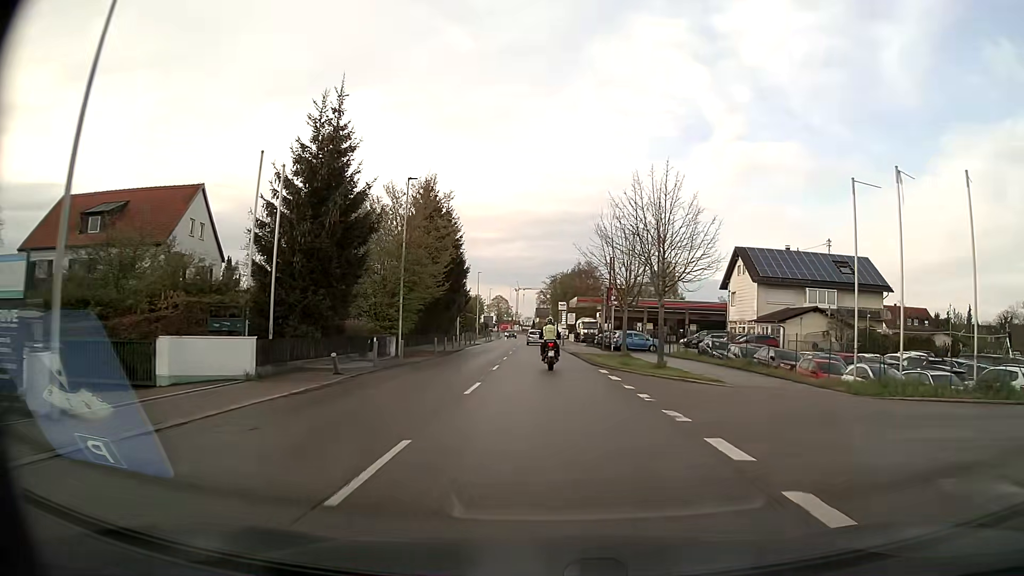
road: secondary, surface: asphalt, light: Day
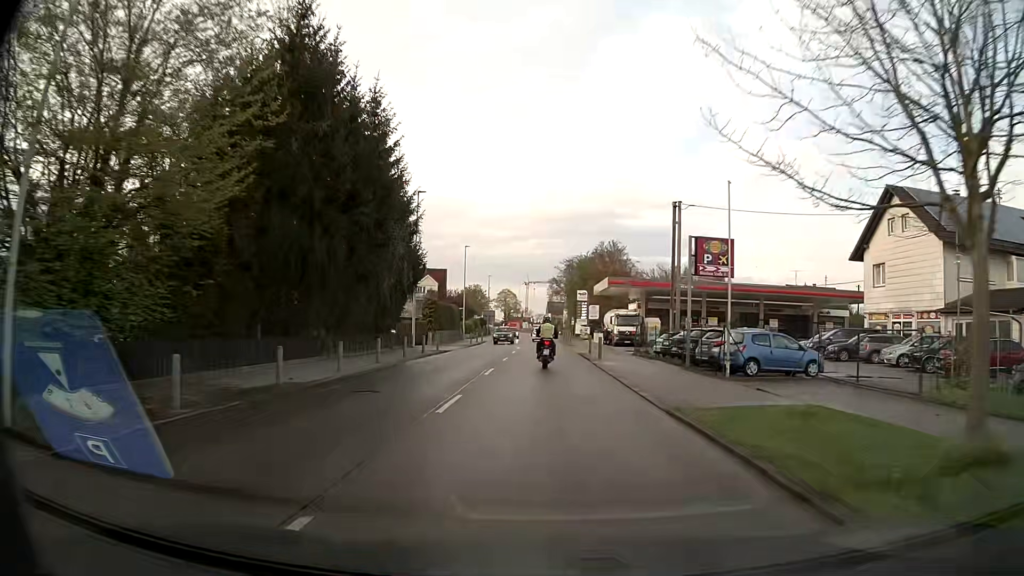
(-0.4, +30.4) m; -1°
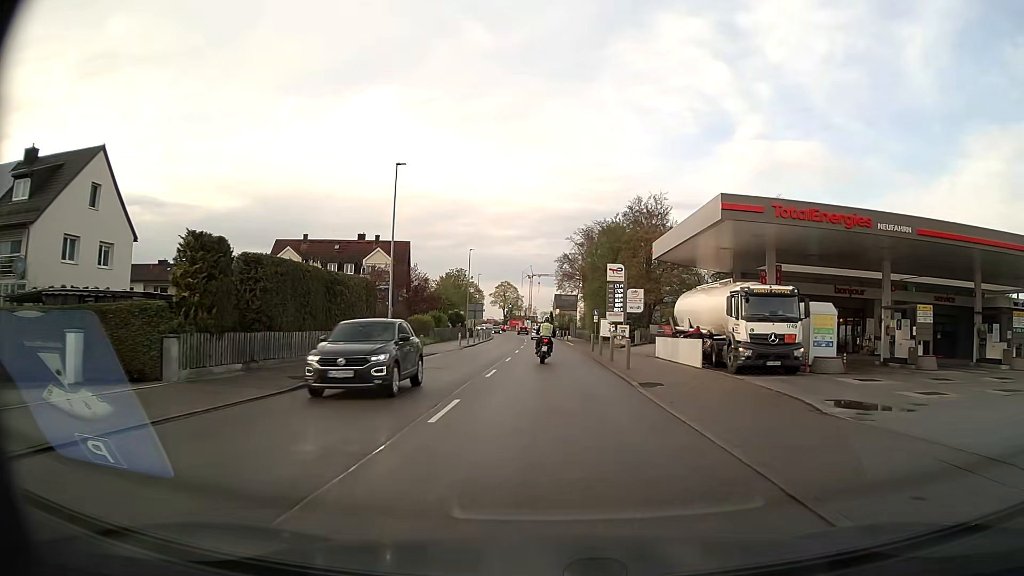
(-0.3, +37.4) m; 0°
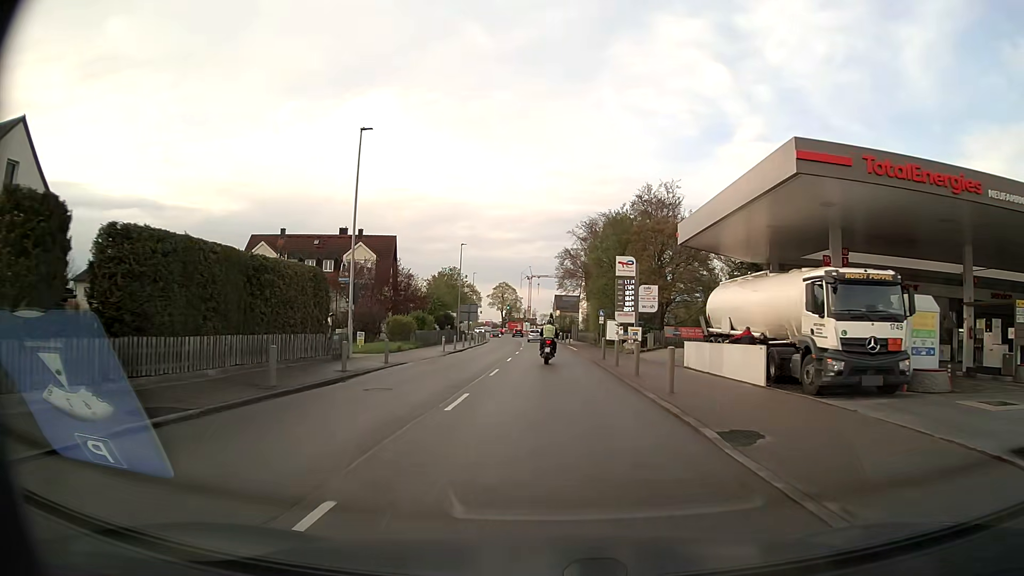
(0.0, +7.4) m; 0°
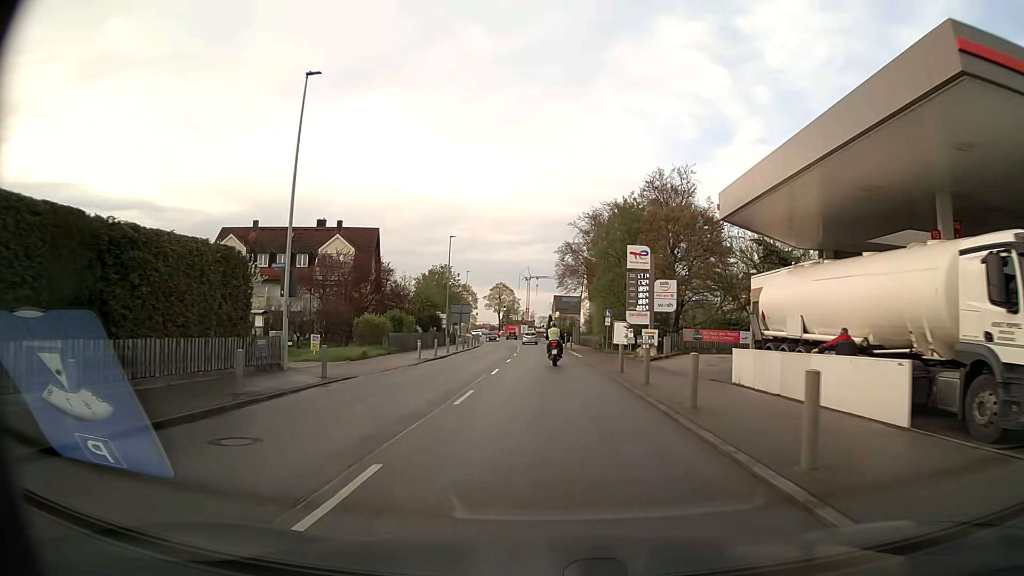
(0.0, +7.5) m; 0°
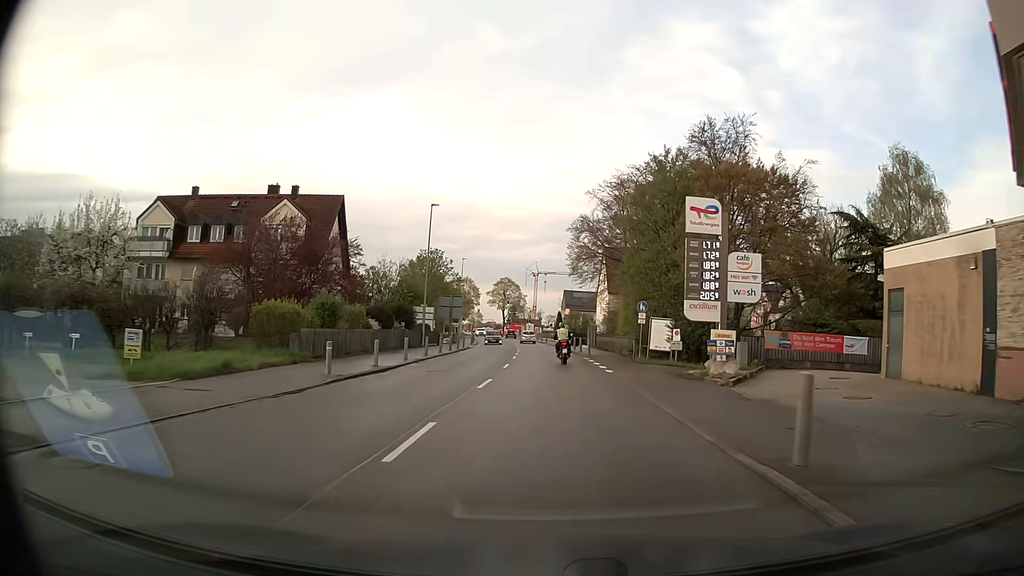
(-0.1, +15.1) m; -1°
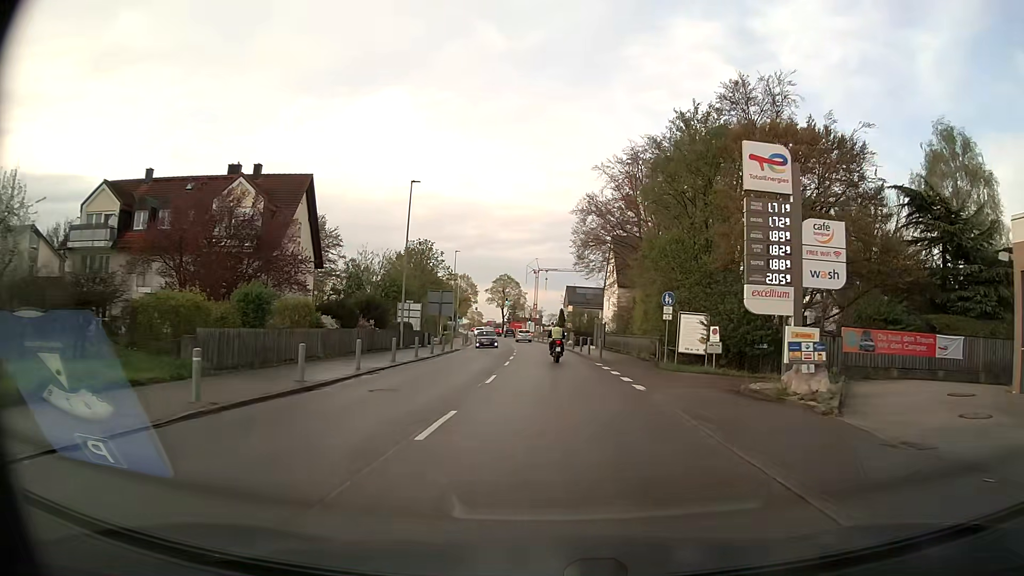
(0.0, +7.7) m; 0°
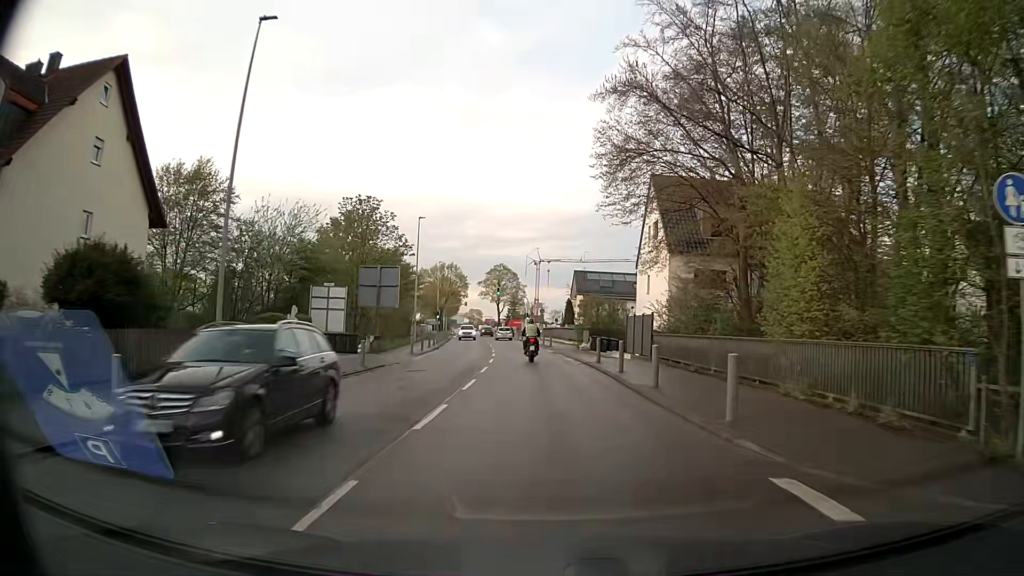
(0.0, +23.4) m; 0°
(0, +10) (0, +20) (-1, +30) (-1, +40) (-2, +50) (-3, +60) (-4, +70) (-5, +80) (-7, +90) (-8, +100) m
